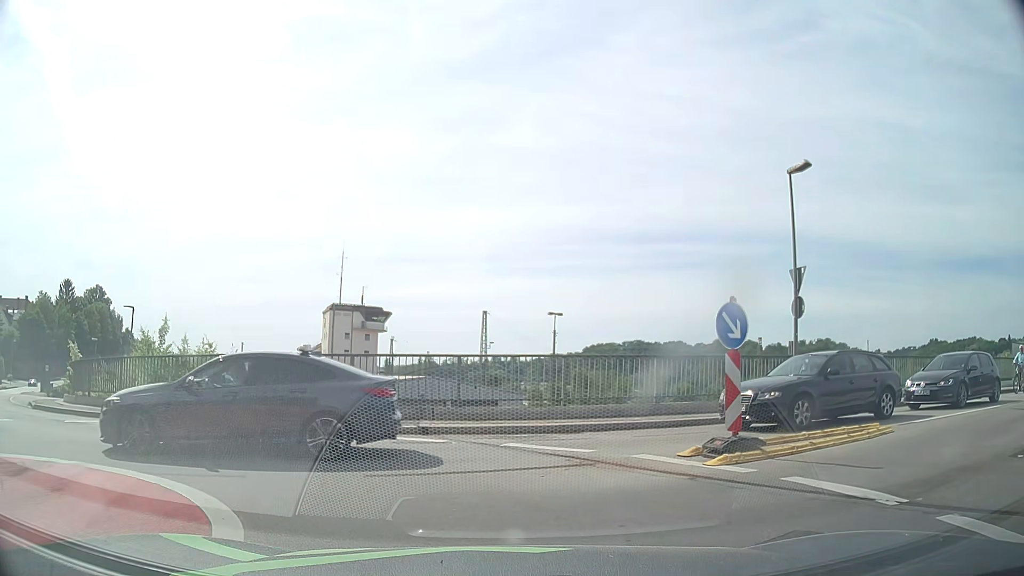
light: Day
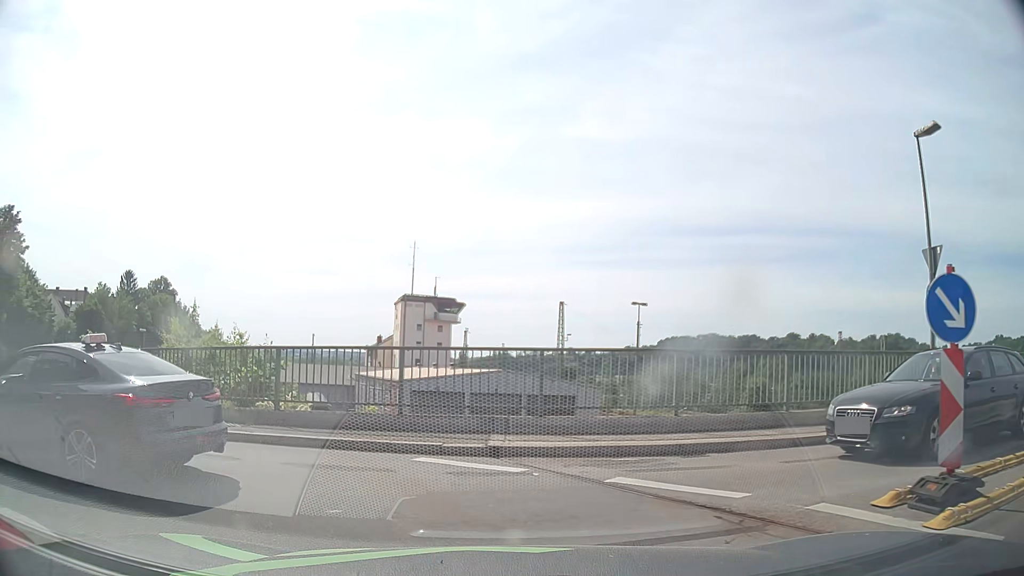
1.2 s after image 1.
(-0.1, +3.2) m; -7°
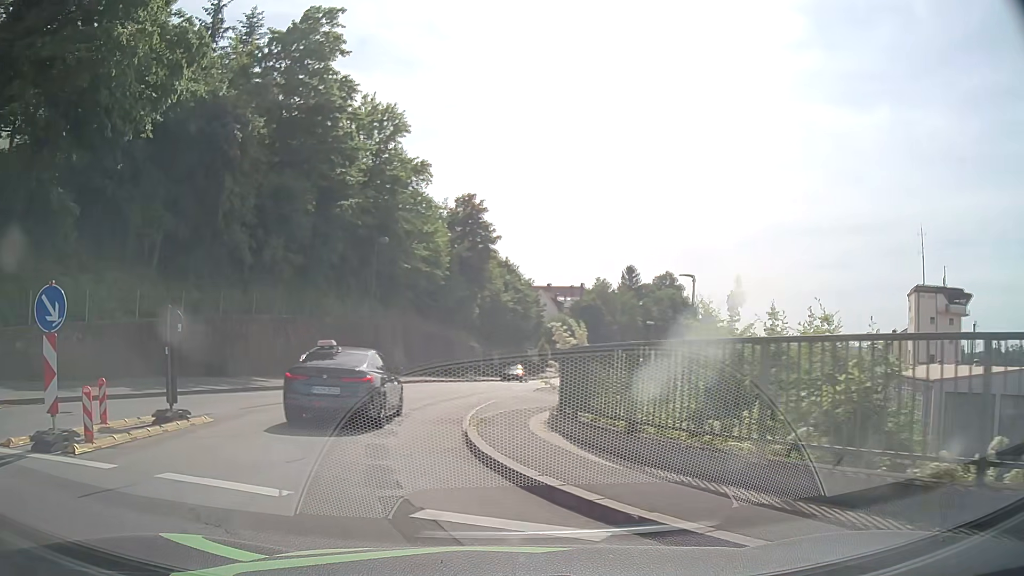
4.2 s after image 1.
(-2.4, +6.7) m; -41°
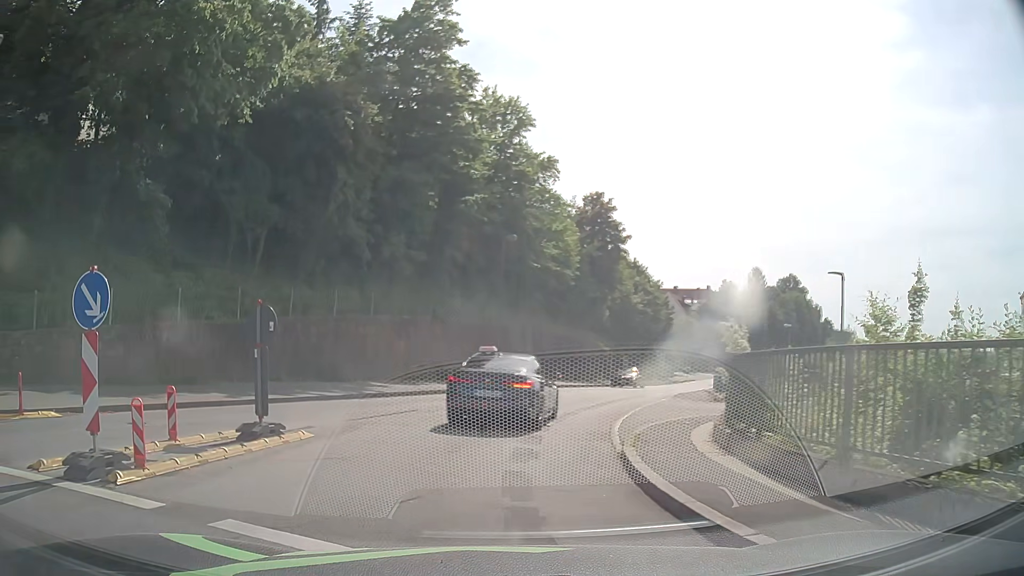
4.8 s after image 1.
(-0.2, +2.1) m; -12°
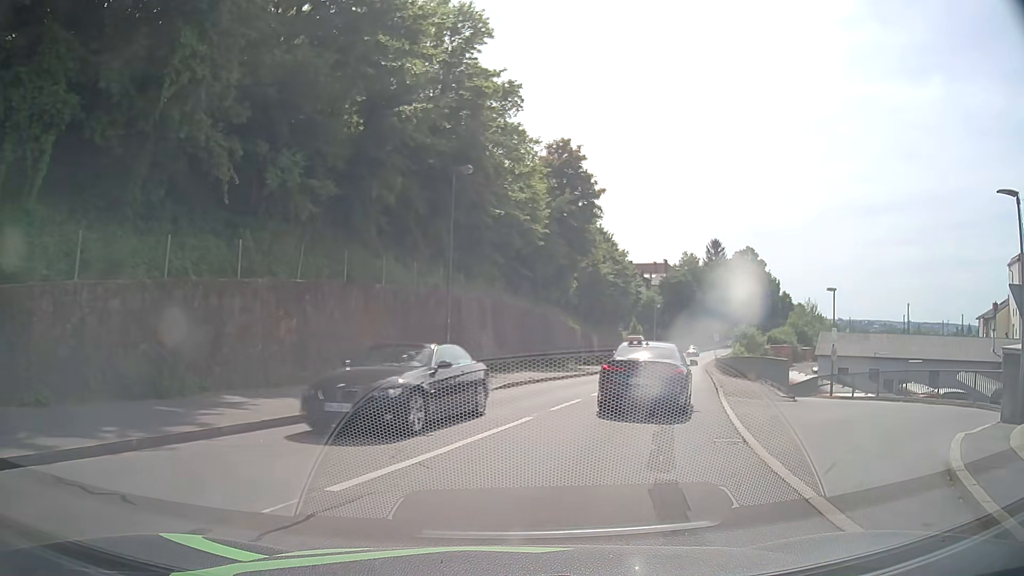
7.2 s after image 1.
(-0.6, +11.5) m; +5°
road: residential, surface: asphalt
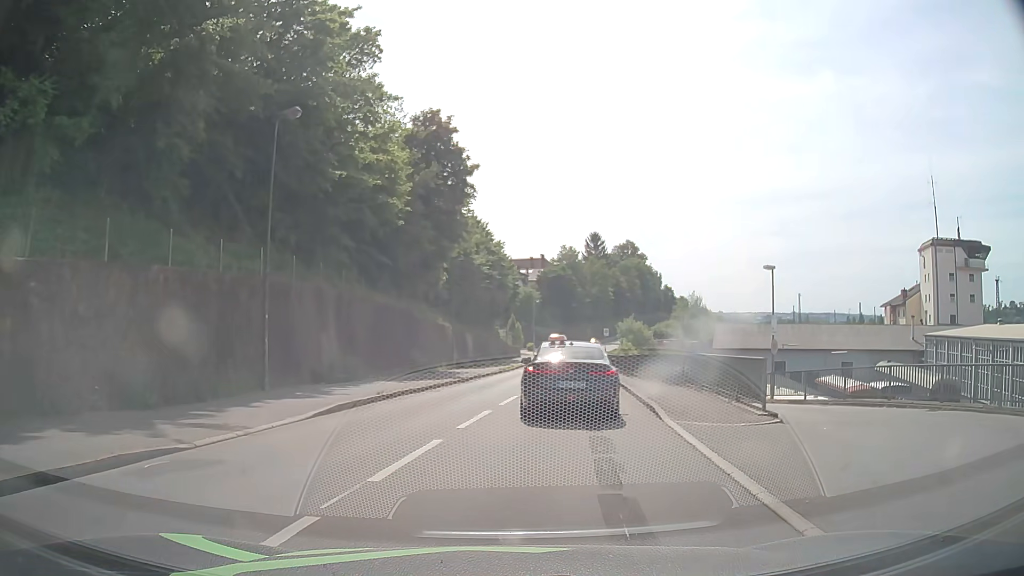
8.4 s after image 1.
(+0.5, +6.9) m; +9°
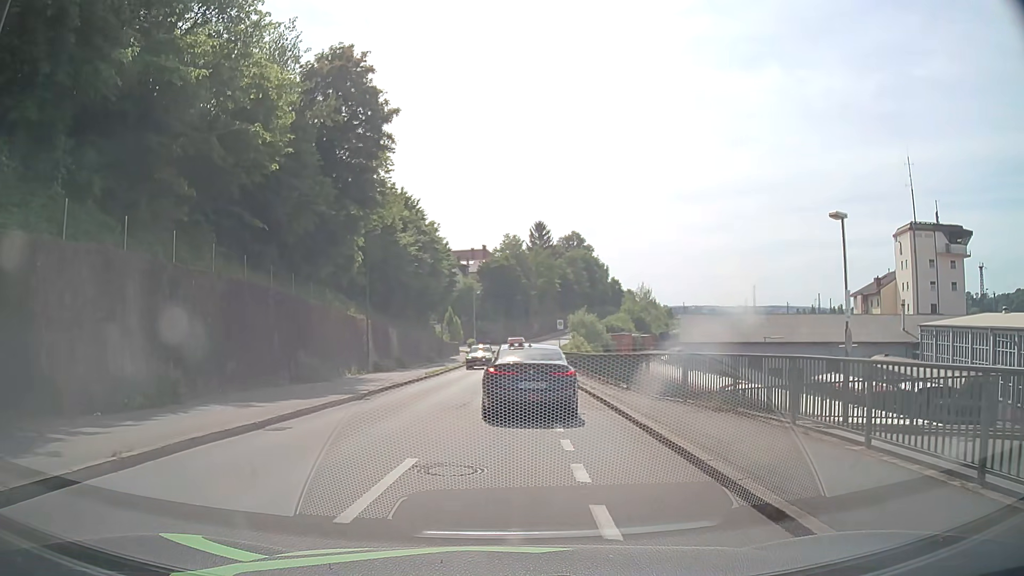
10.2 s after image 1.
(+0.6, +10.1) m; +6°
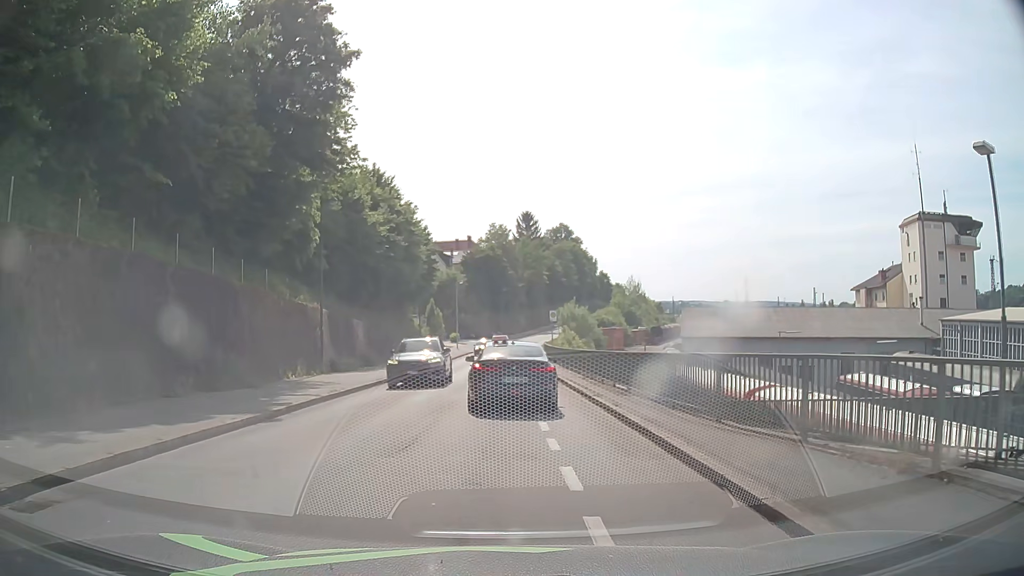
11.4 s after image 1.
(-0.1, +6.6) m; -1°
(0, +10) (0, +20) (0, +30) (0, +40) (0, +50) (+1, +60) (+2, +70) (+2, +80) (+4, +90) (+5, +100) m
